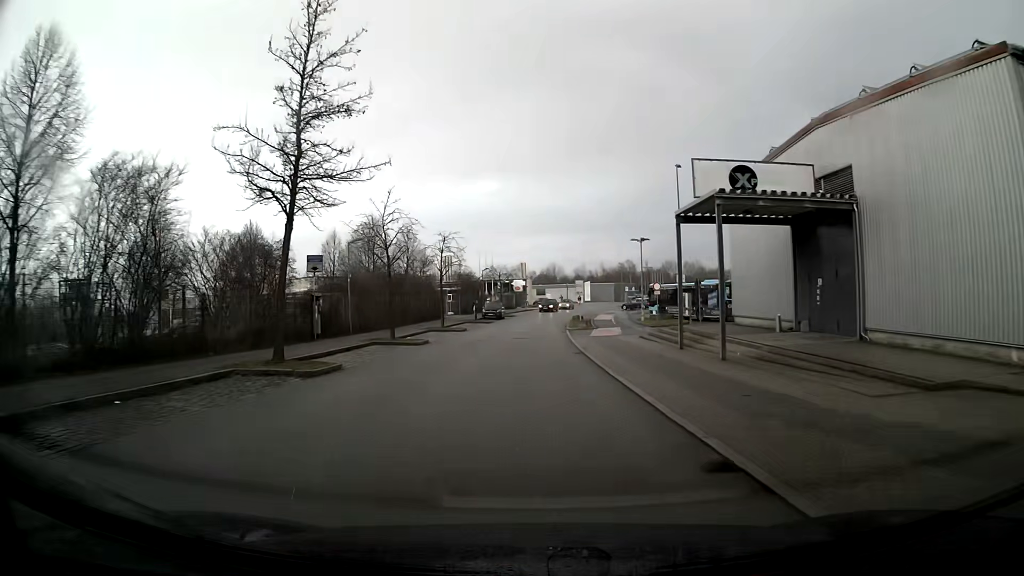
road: residential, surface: asphalt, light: Day
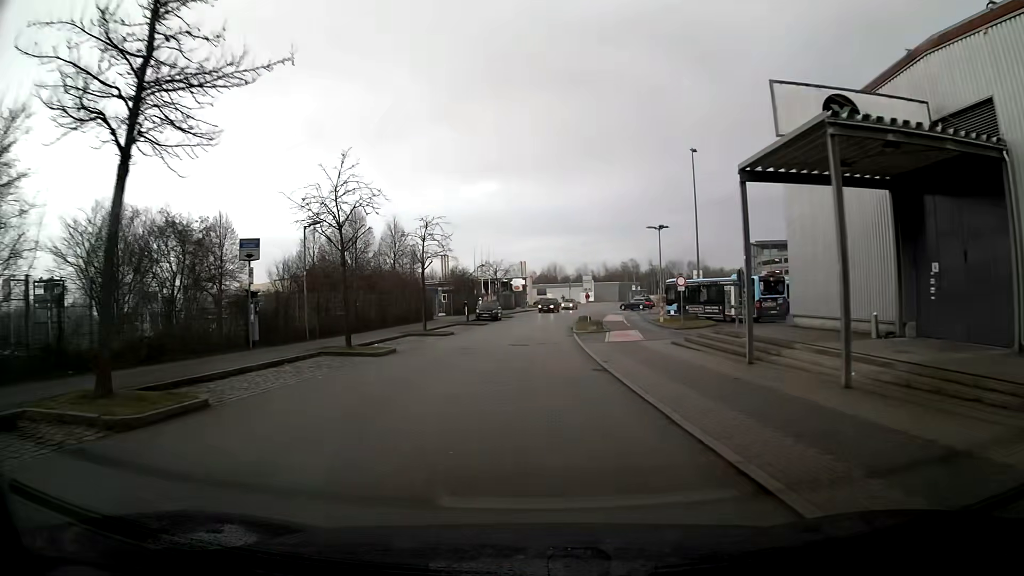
(0.0, +7.4) m; 0°
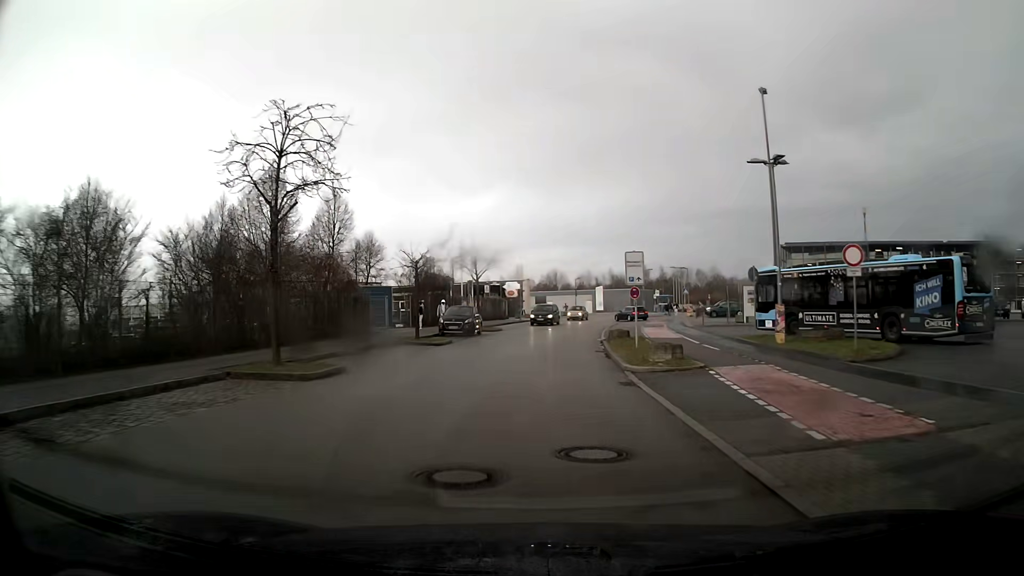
(0.0, +21.5) m; +1°
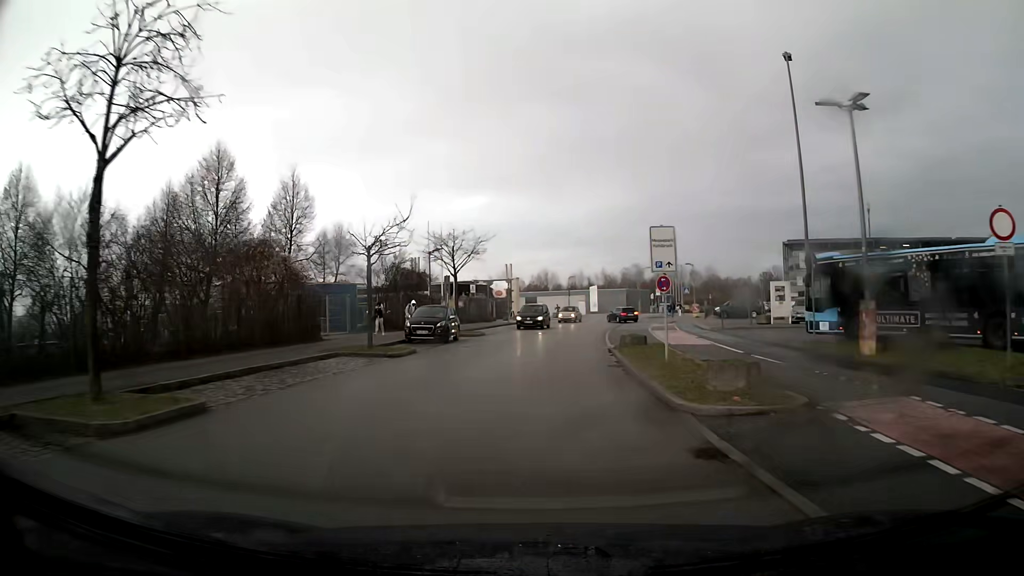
(0.0, +6.9) m; +1°
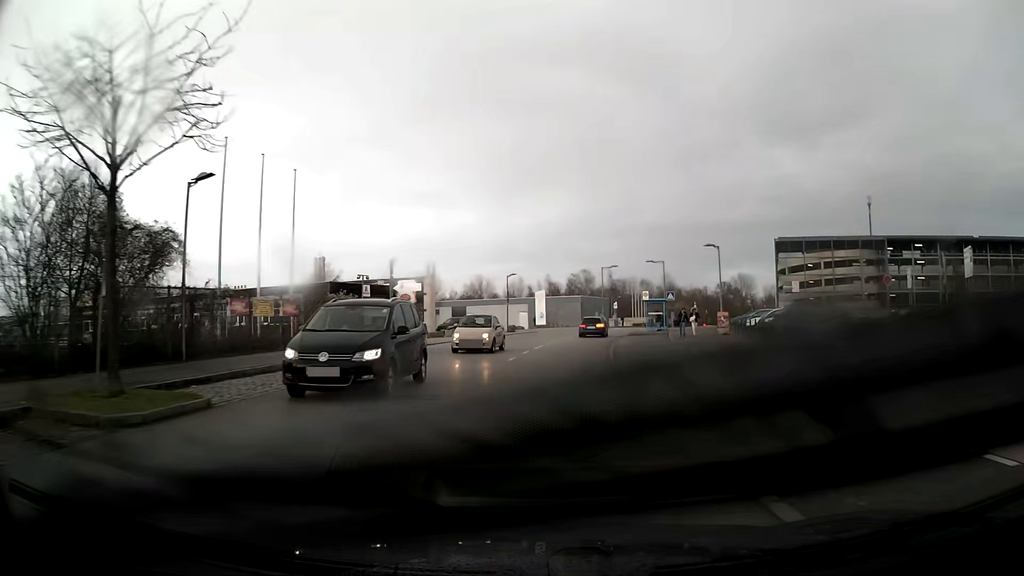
(+1.2, +27.1) m; +5°
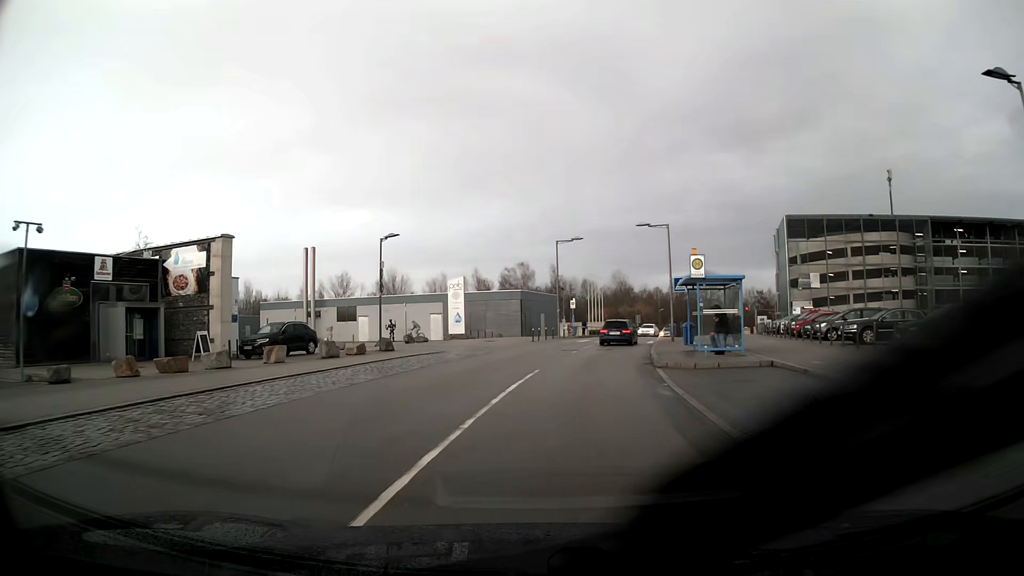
(+1.4, +30.3) m; +6°
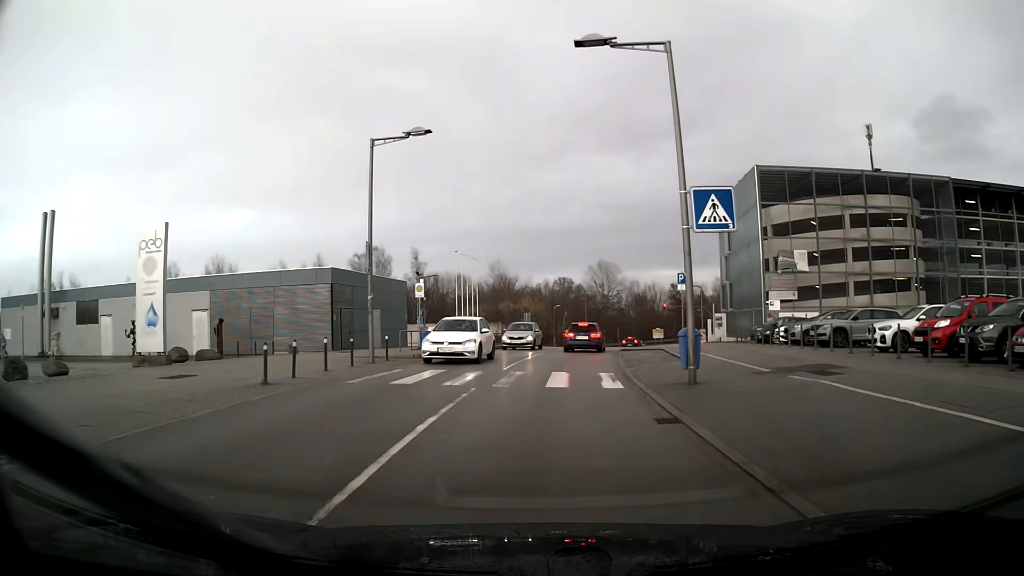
(+2.6, +27.8) m; +10°
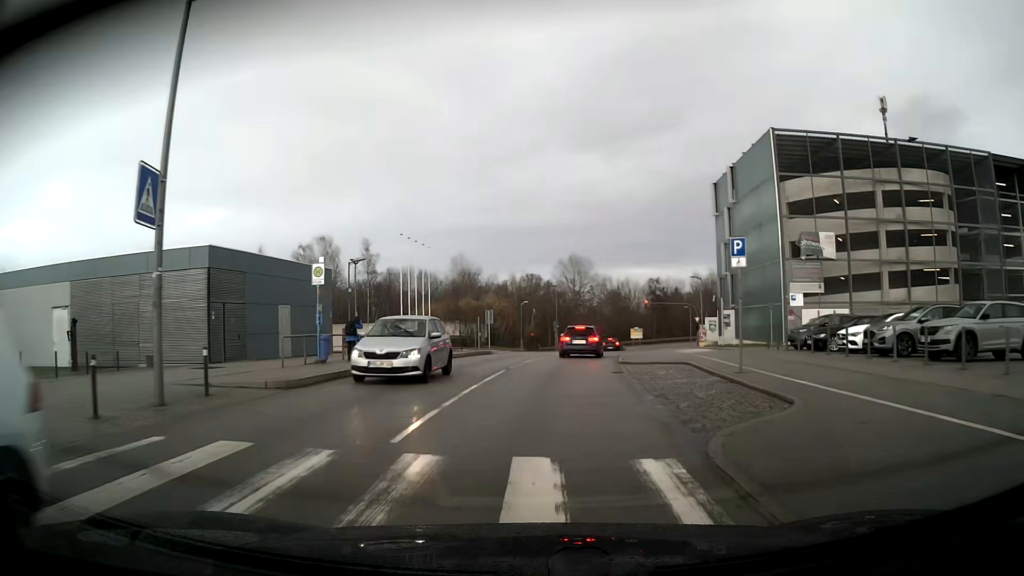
(+0.3, +11.0) m; +3°
(0, +10) (+1, +20) (+2, +30) (+3, +40) (+6, +49) (+9, +59) (+11, +69) (+13, +79) (+16, +88) (+25, +92) m
